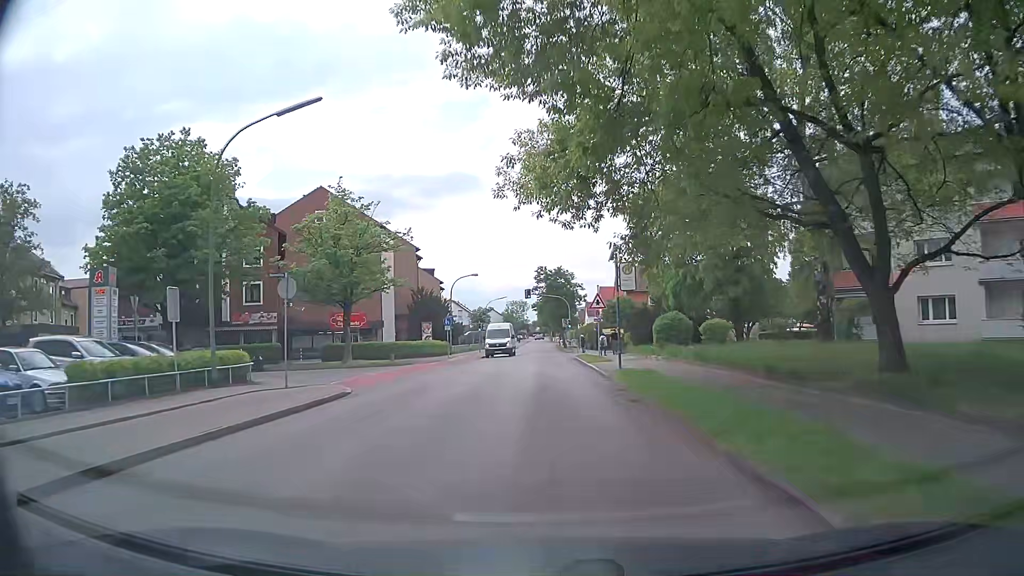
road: tertiary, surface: asphalt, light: Day
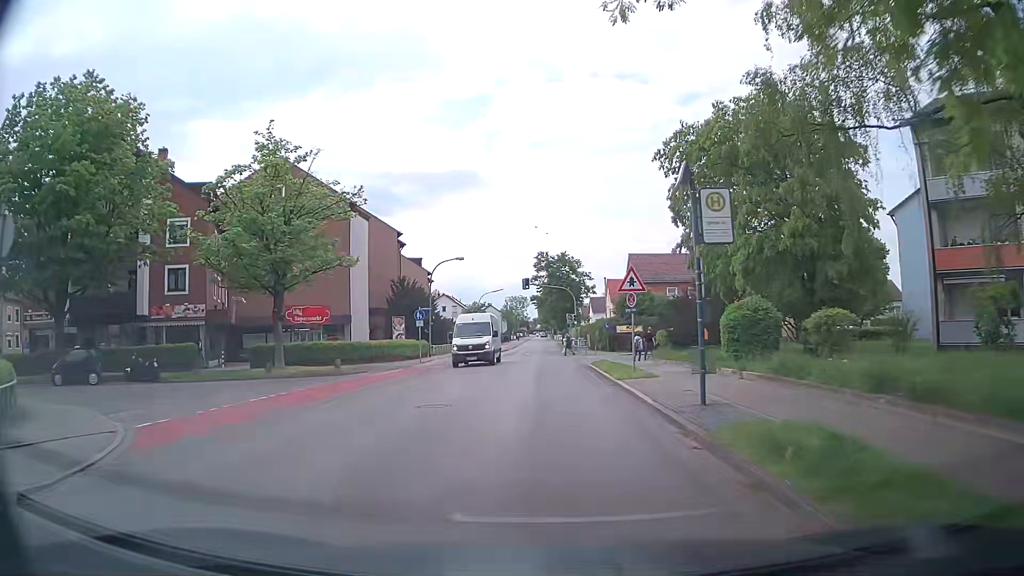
(0.0, +11.5) m; 0°
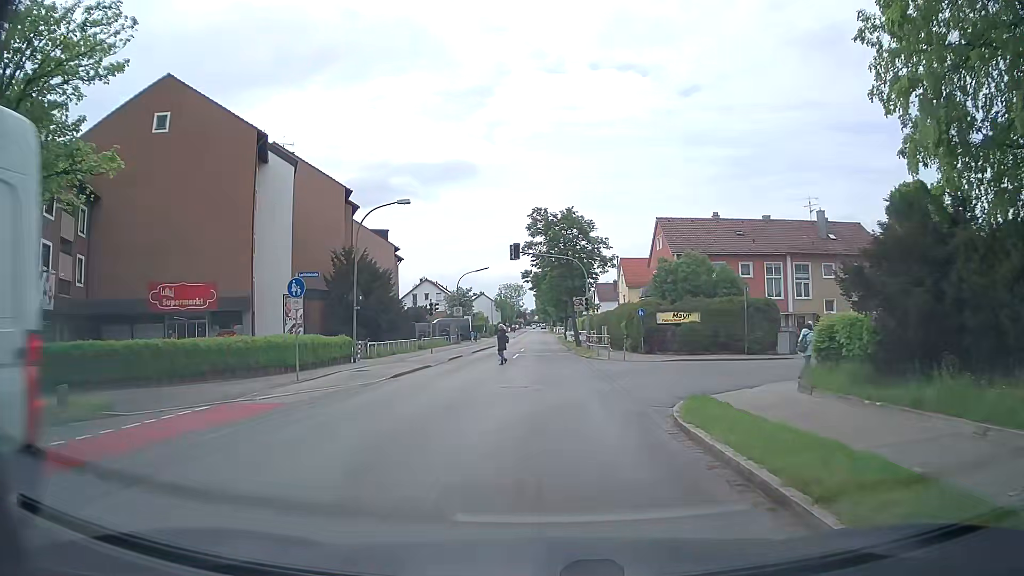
(+0.1, +19.1) m; +1°
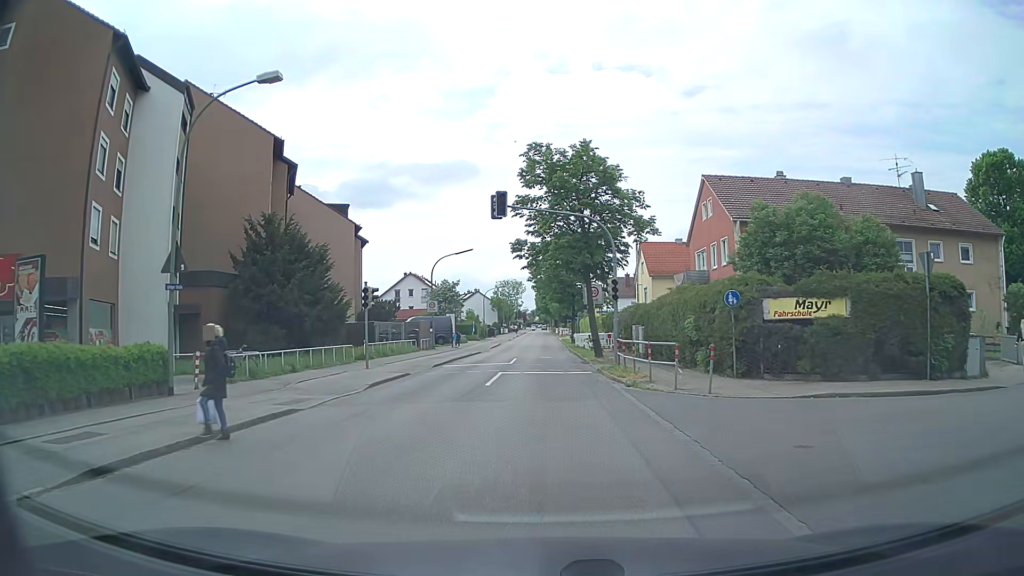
(-0.1, +15.9) m; 0°
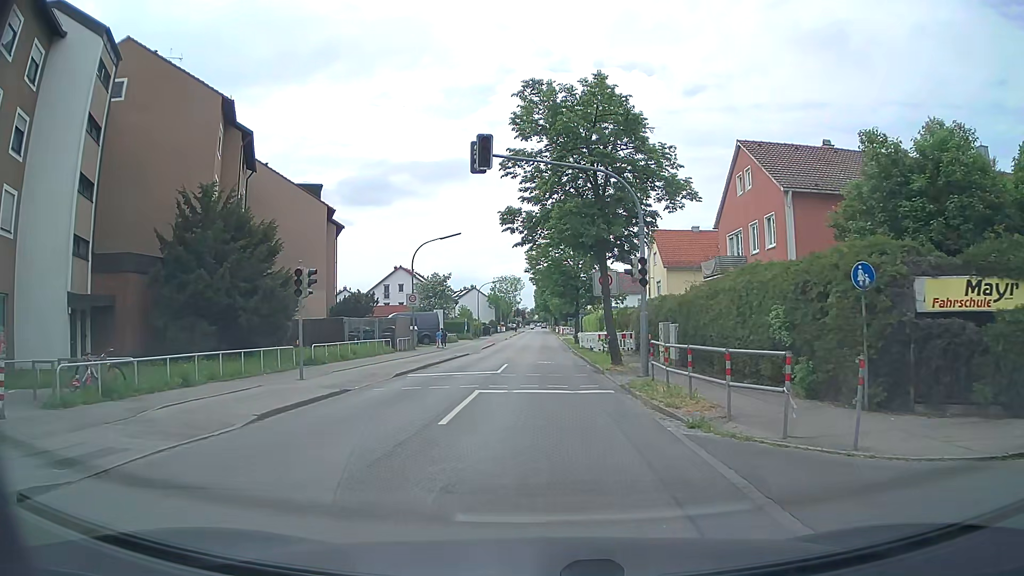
(-0.1, +7.3) m; -1°
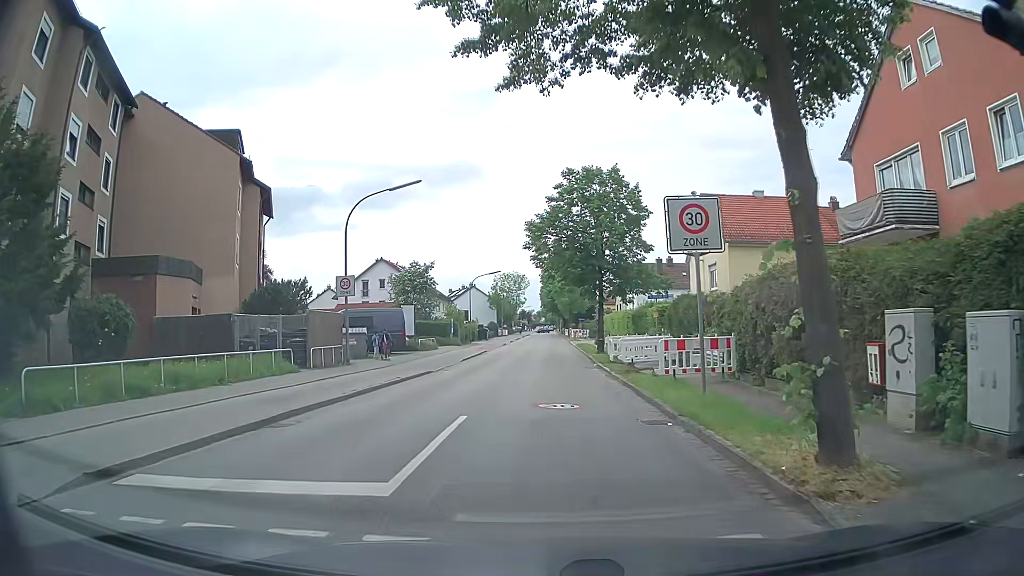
(-0.1, +16.2) m; -1°
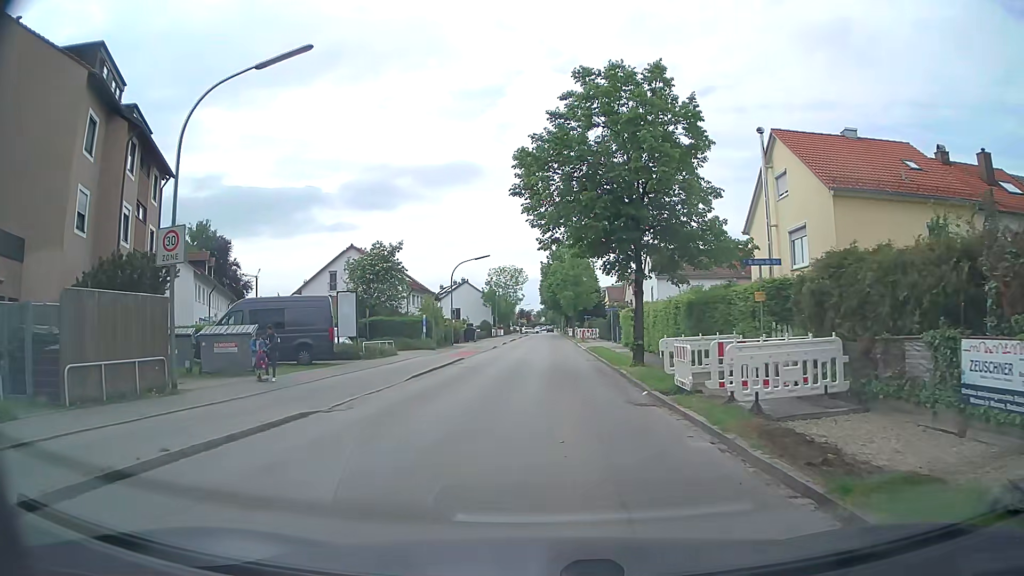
(0.0, +13.9) m; +1°
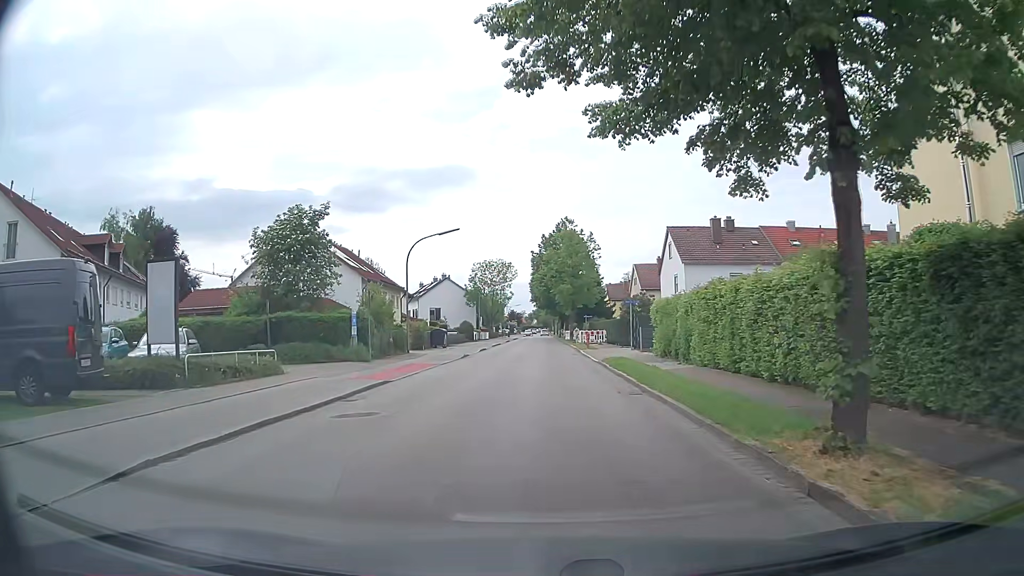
(-0.2, +15.3) m; 0°
(0, +10) (0, +20) (0, +30) (0, +40) (0, +50) (0, +60) (-1, +70) (-1, +80) (-1, +90) (-1, +100) m
